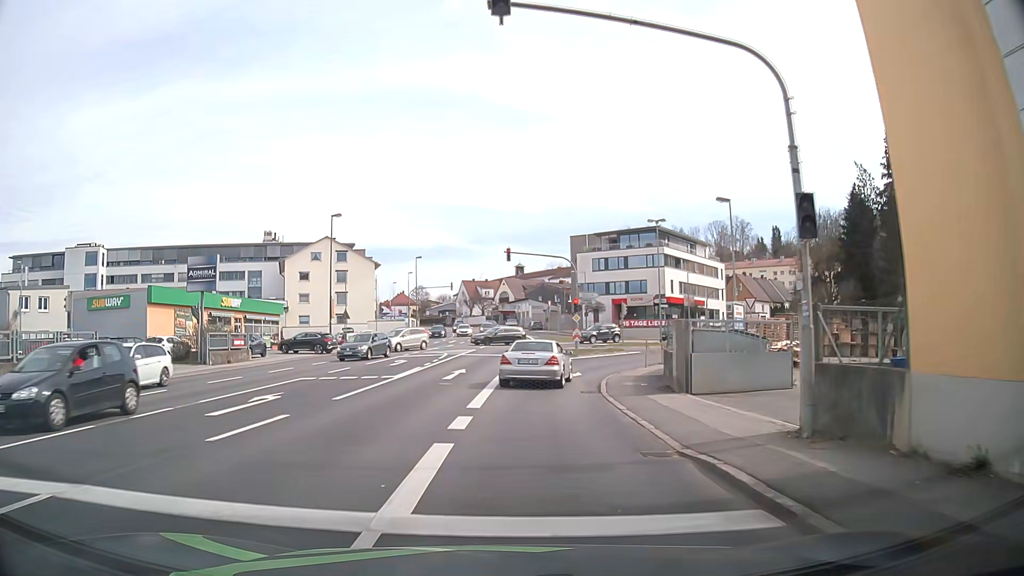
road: tertiary_link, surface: asphalt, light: Day
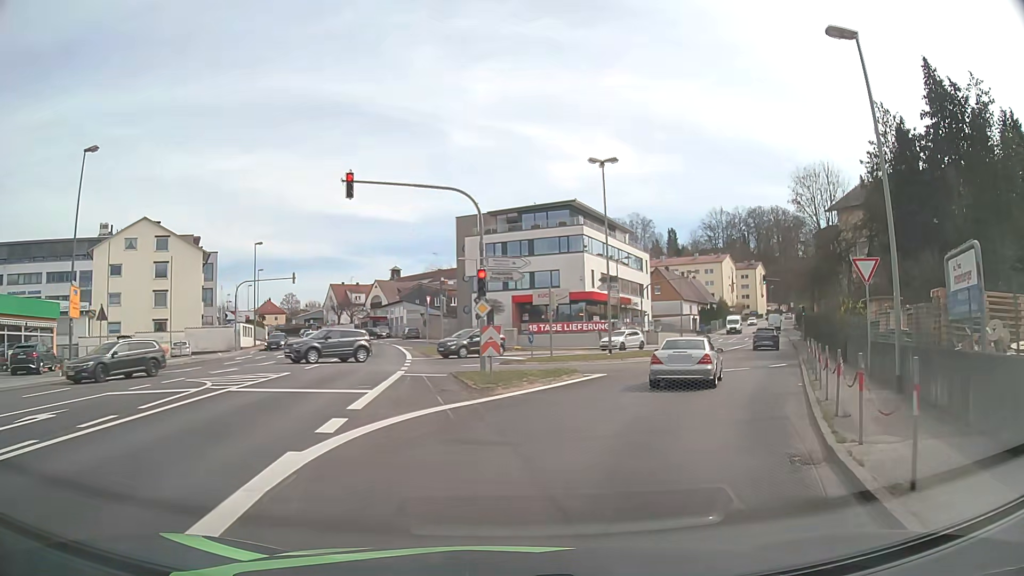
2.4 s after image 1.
(+0.7, +21.7) m; +9°
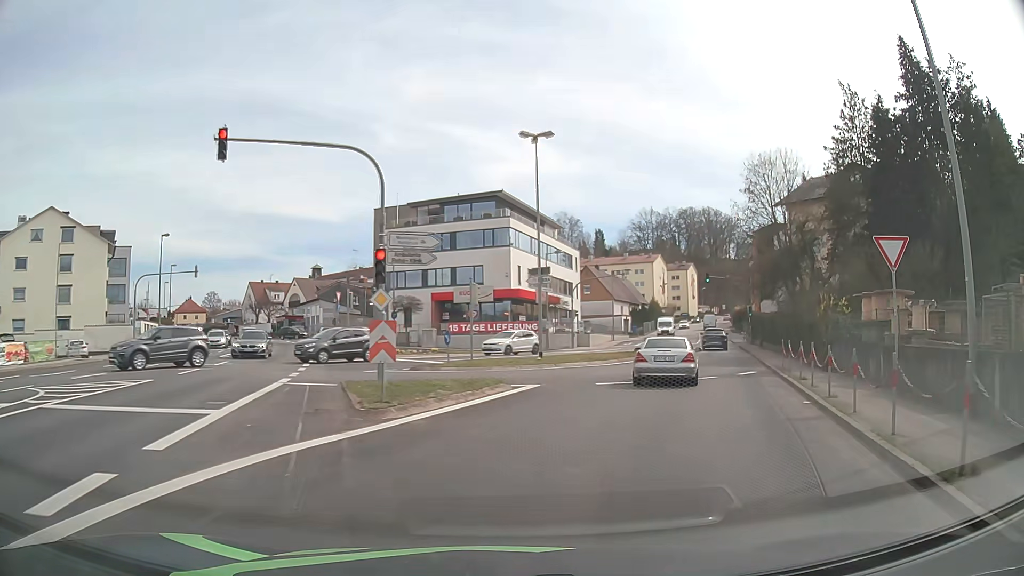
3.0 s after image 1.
(+0.2, +4.9) m; +6°
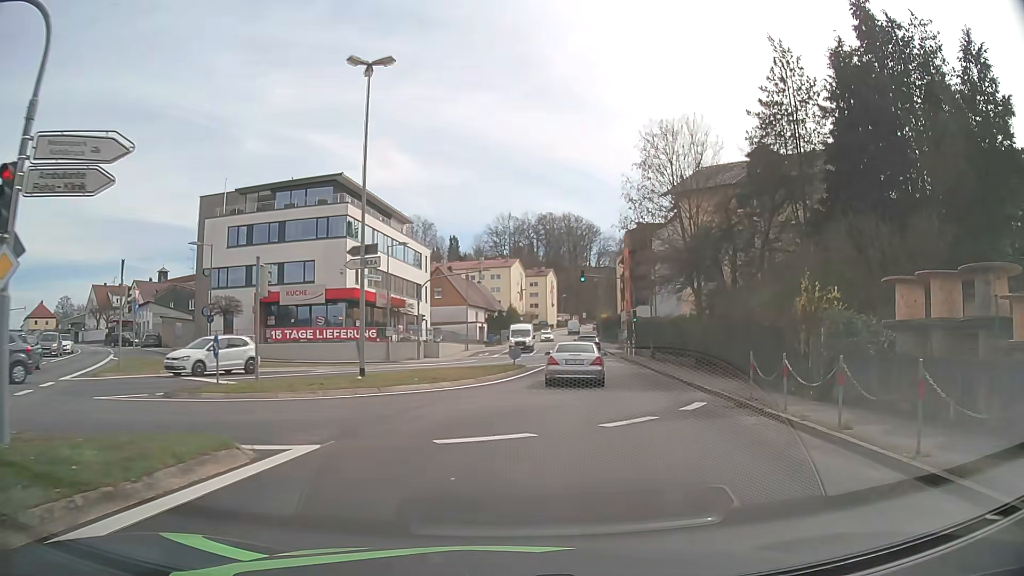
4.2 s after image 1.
(+1.1, +9.3) m; +13°
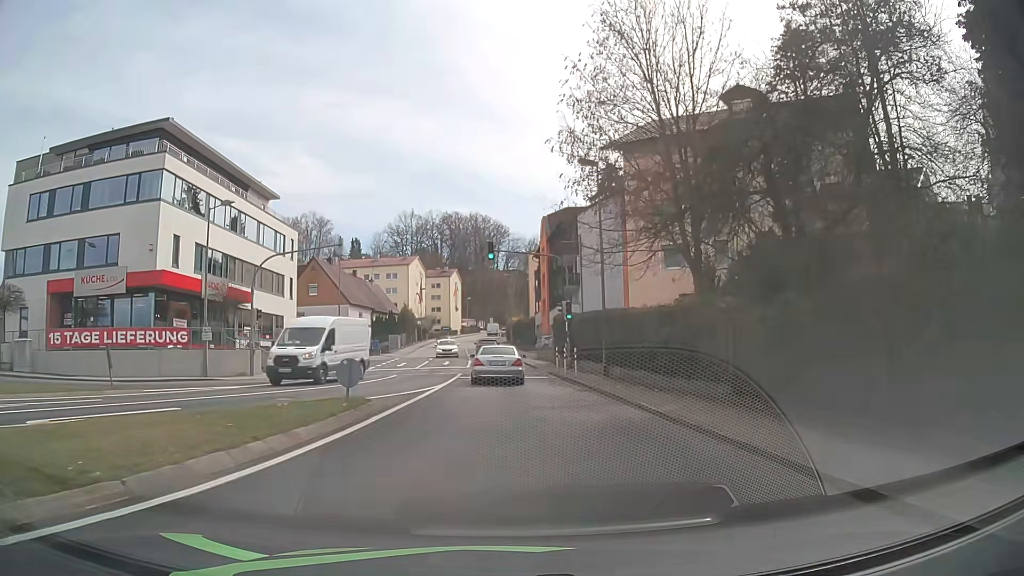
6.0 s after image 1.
(+1.5, +15.7) m; +8°
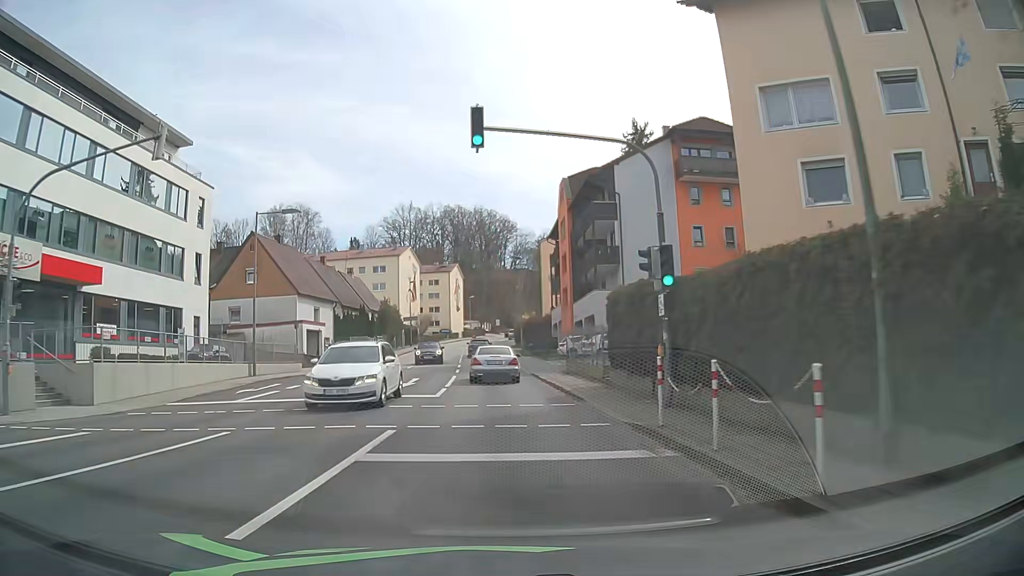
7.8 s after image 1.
(0.0, +18.8) m; -1°
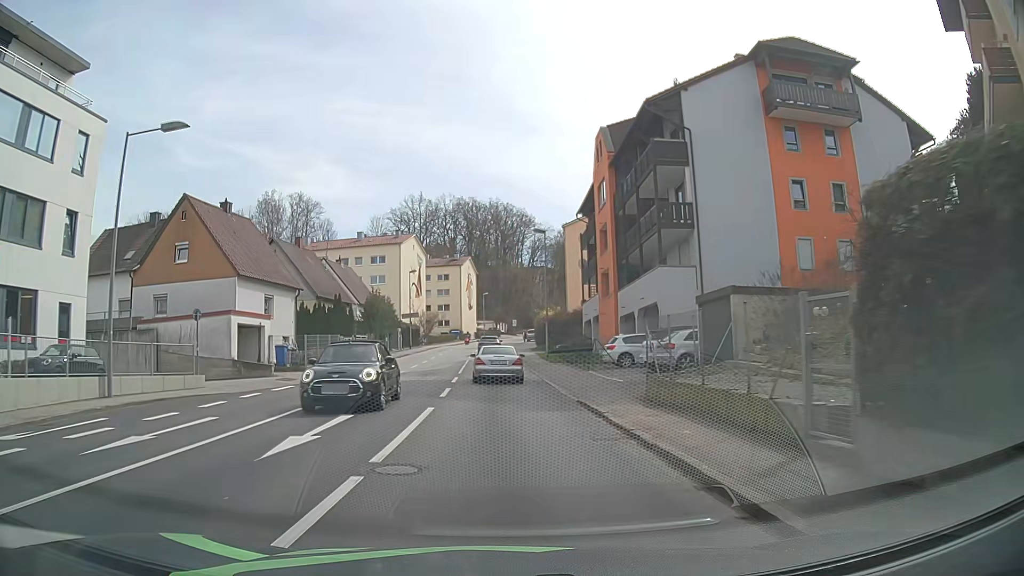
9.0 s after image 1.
(0.0, +14.1) m; -1°
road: tertiary
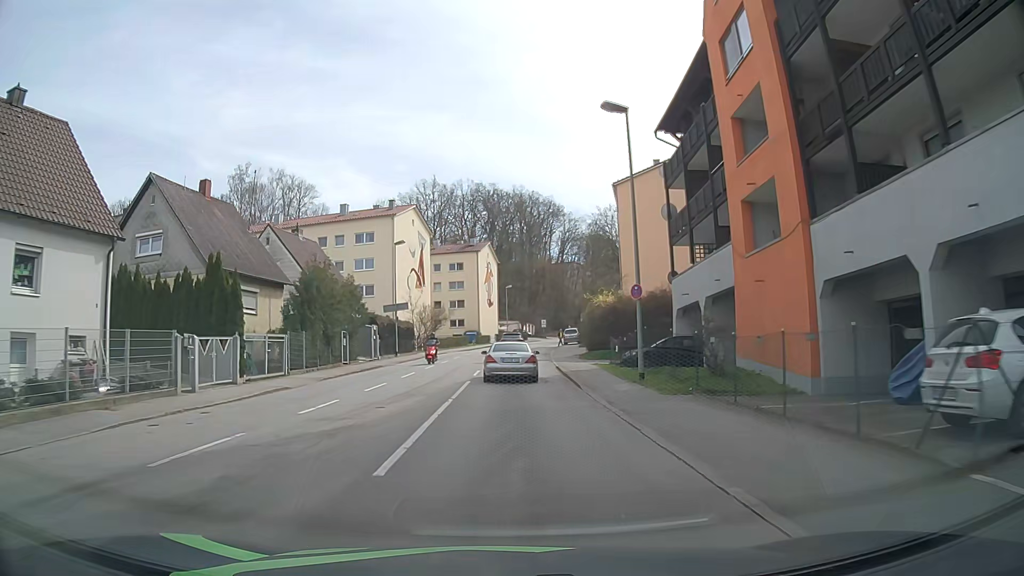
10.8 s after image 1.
(-0.4, +22.9) m; -2°
(0, +10) (0, +20) (0, +30) (+1, +40) (+1, +50) (+2, +60) (+3, +70) (+5, +80) (+7, +89) (+9, +99) m
